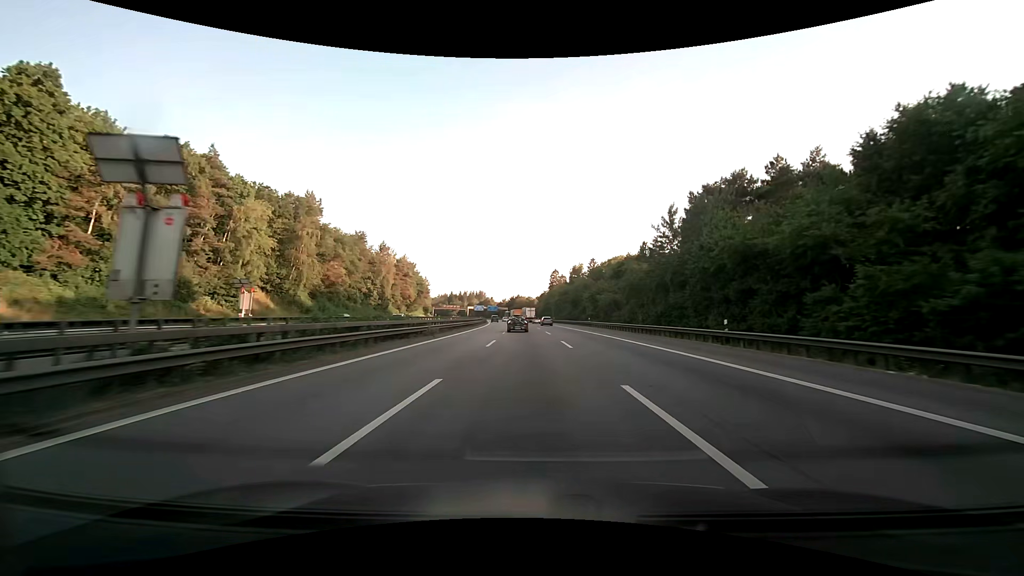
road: motorway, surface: asphalt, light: Day
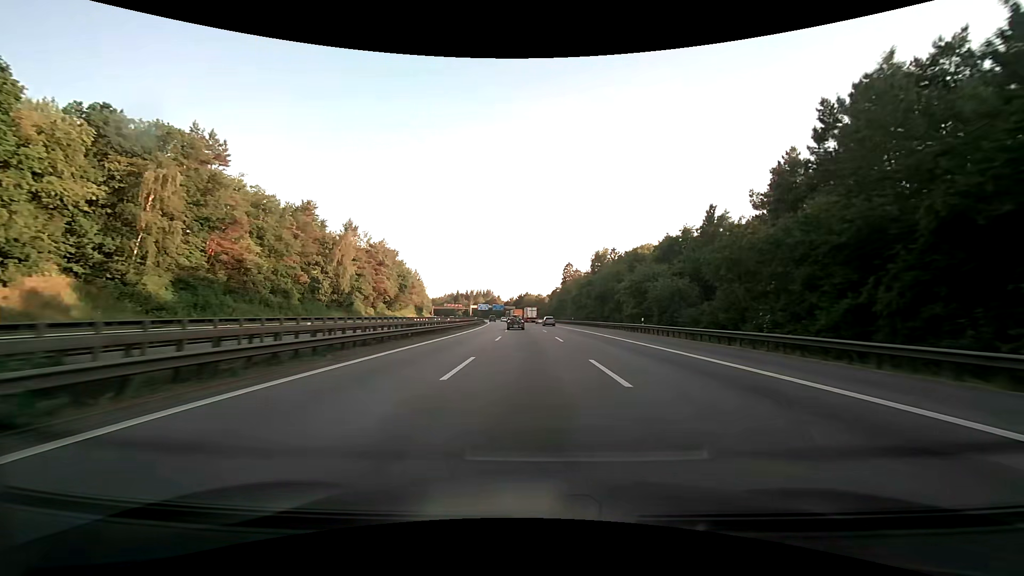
(-0.1, +30.4) m; -1°
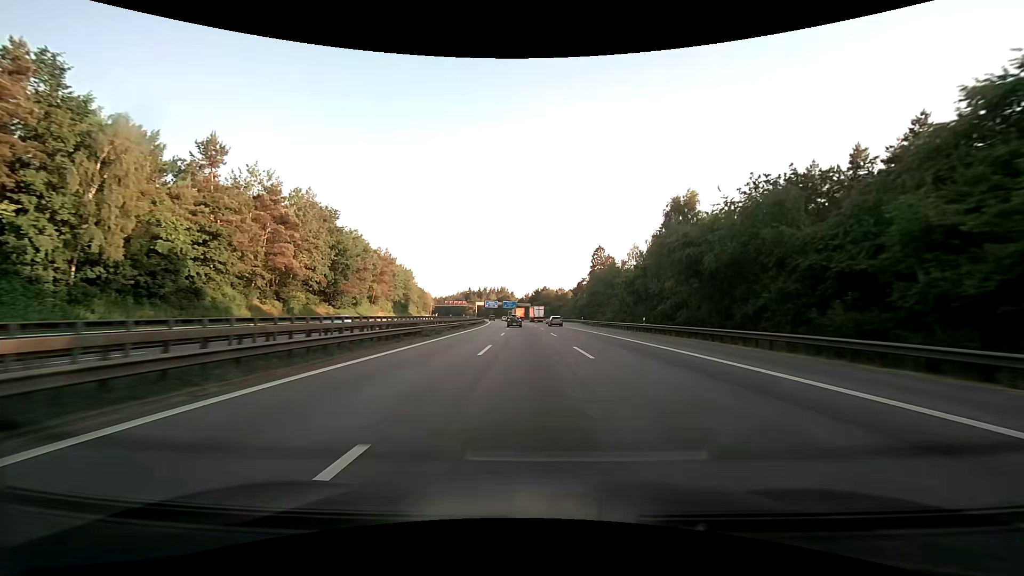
(-0.8, +47.9) m; -2°
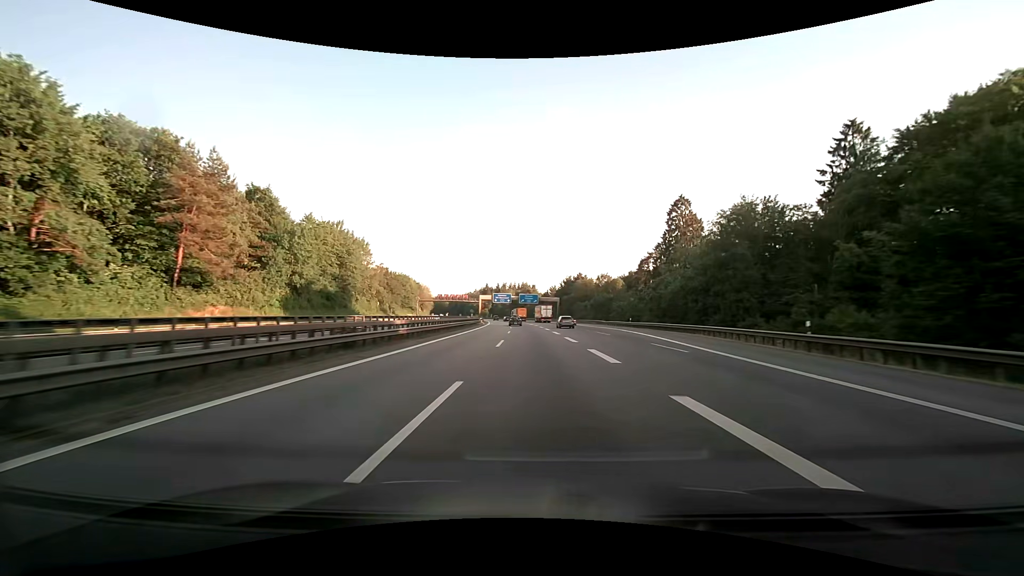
(-1.8, +67.8) m; -3°
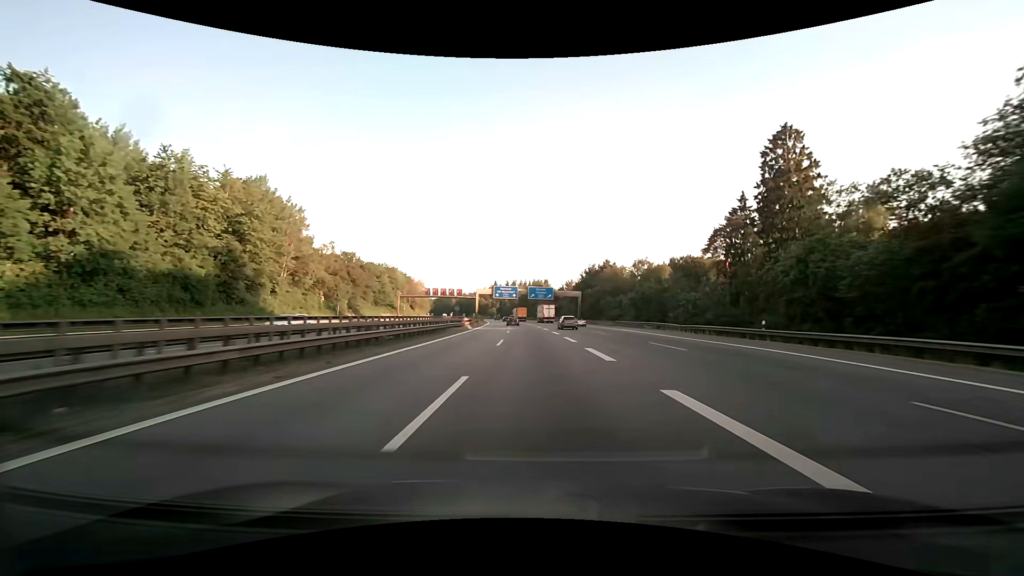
(-0.4, +35.4) m; -1°
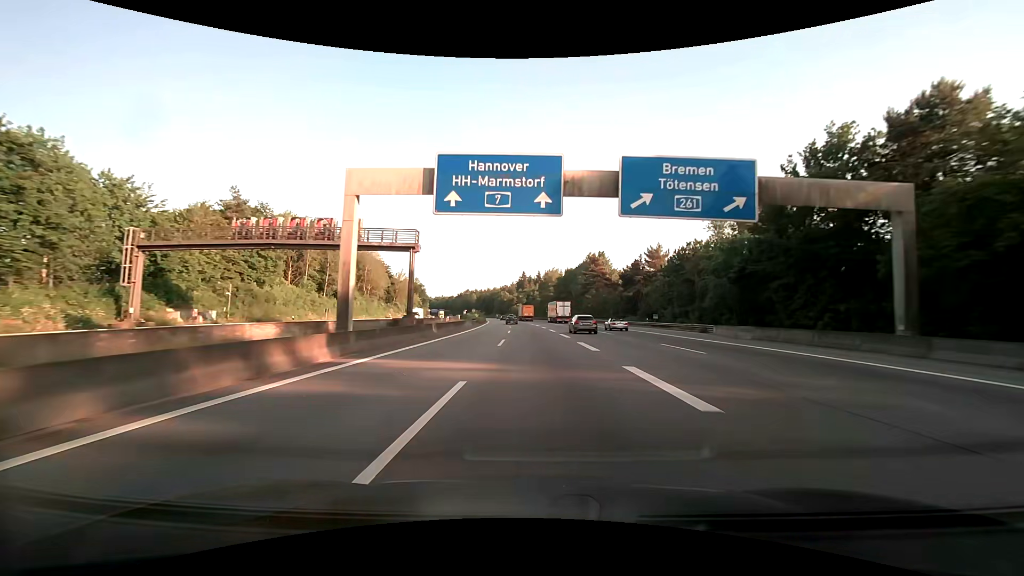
(-3.2, +91.7) m; -4°
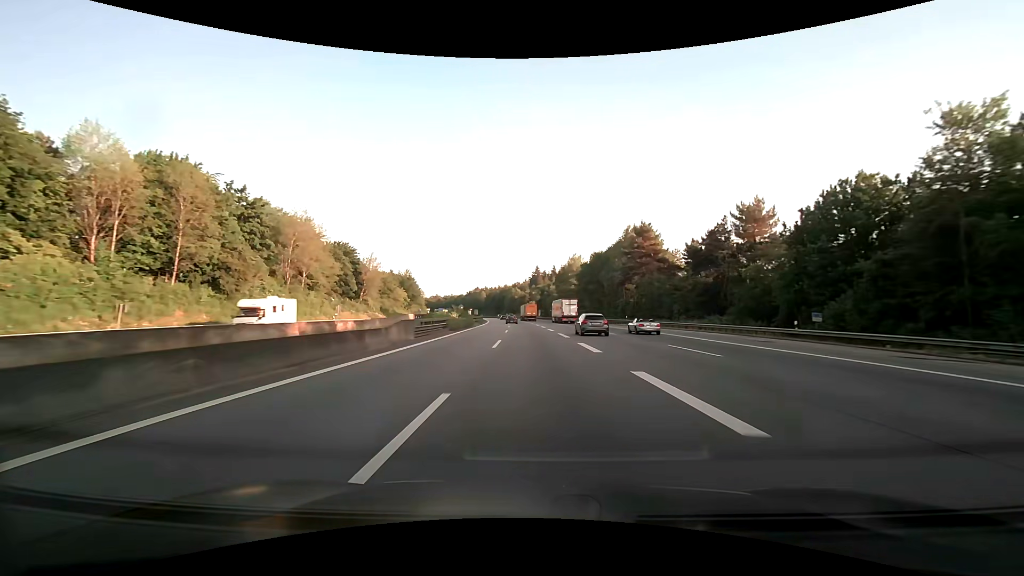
(-0.4, +37.7) m; -1°
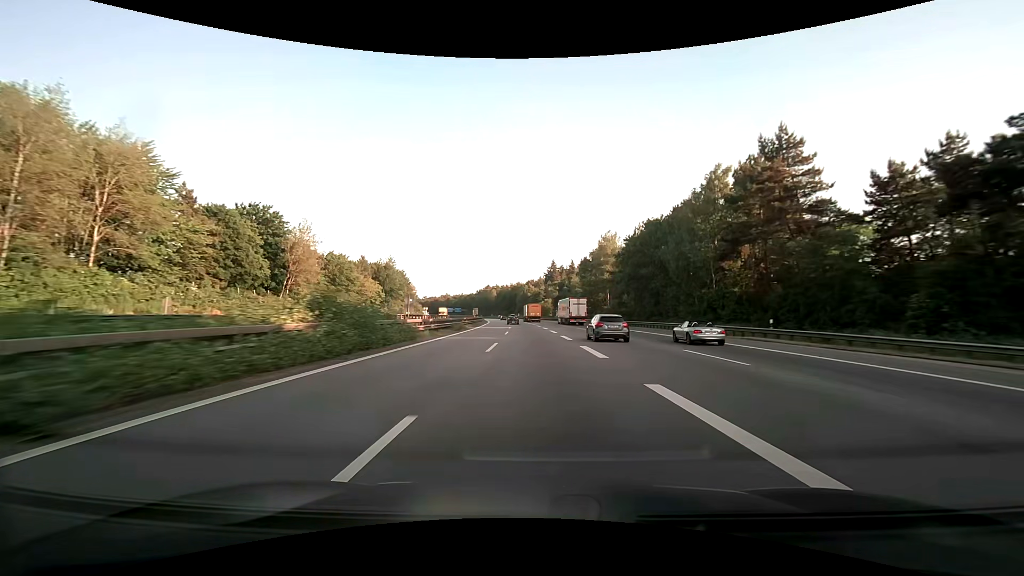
(-0.6, +38.2) m; -2°
(0, +10) (0, +20) (0, +30) (-1, +40) (-1, +50) (-1, +60) (-2, +70) (-2, +80) (-3, +90) (-4, +100) m
